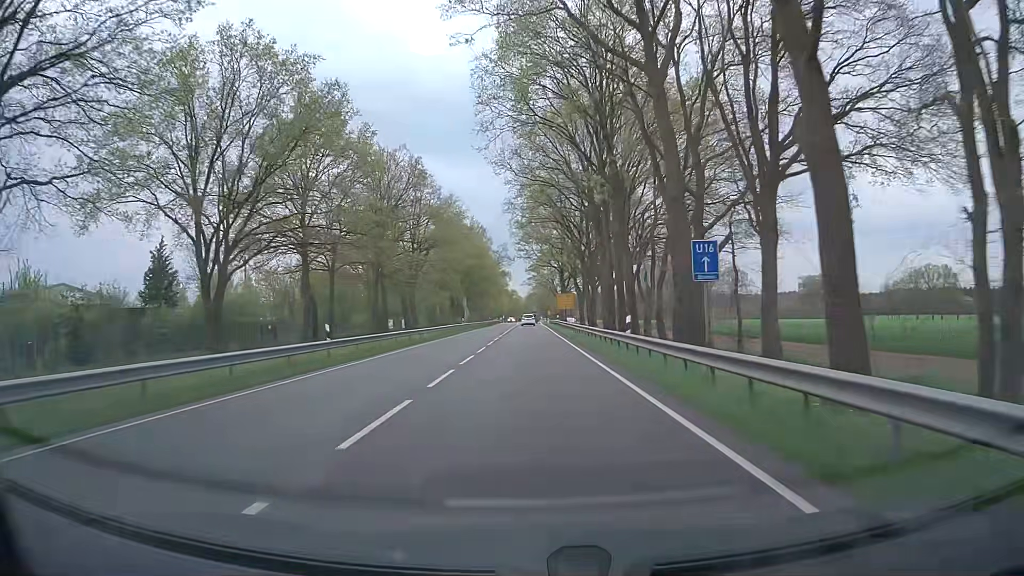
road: primary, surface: asphalt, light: Day
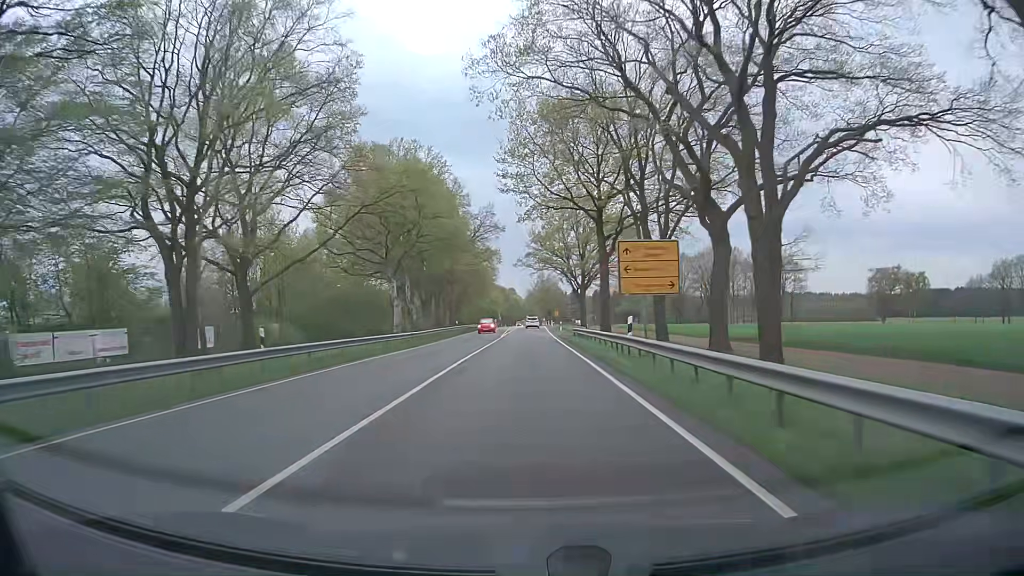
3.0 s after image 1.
(-0.7, +53.9) m; 0°
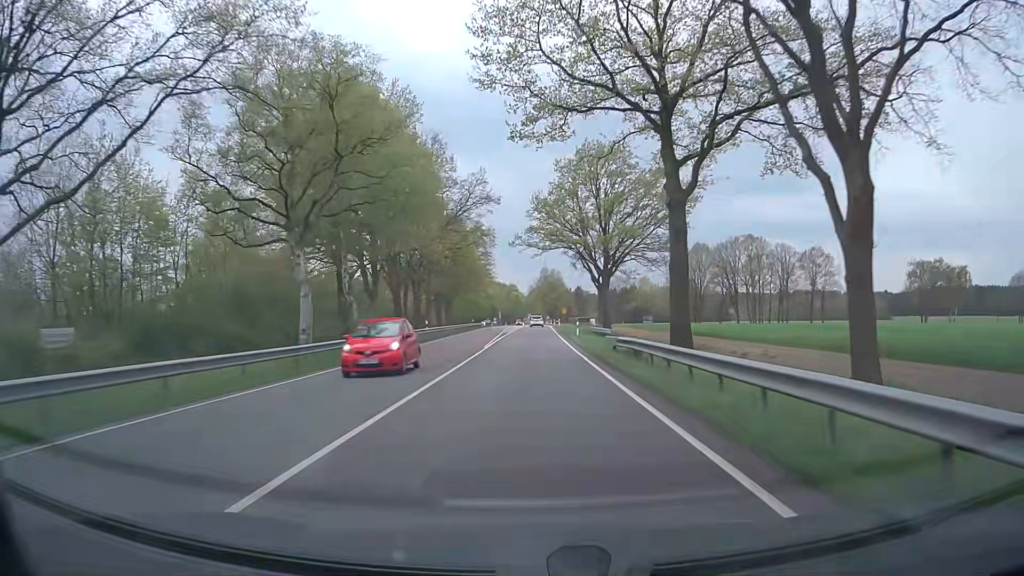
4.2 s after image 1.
(-0.1, +21.5) m; 0°
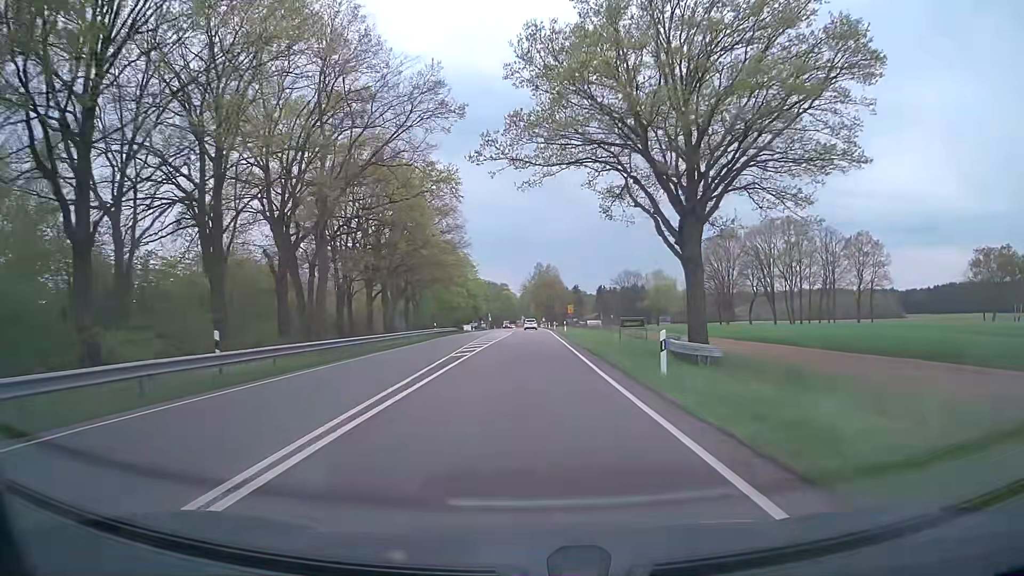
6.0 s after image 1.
(0.0, +32.3) m; 0°
(0, +10) (0, +20) (0, +30) (0, +40) (0, +50) (0, +60) (0, +70) (0, +80) (0, +90) (0, +100) m
